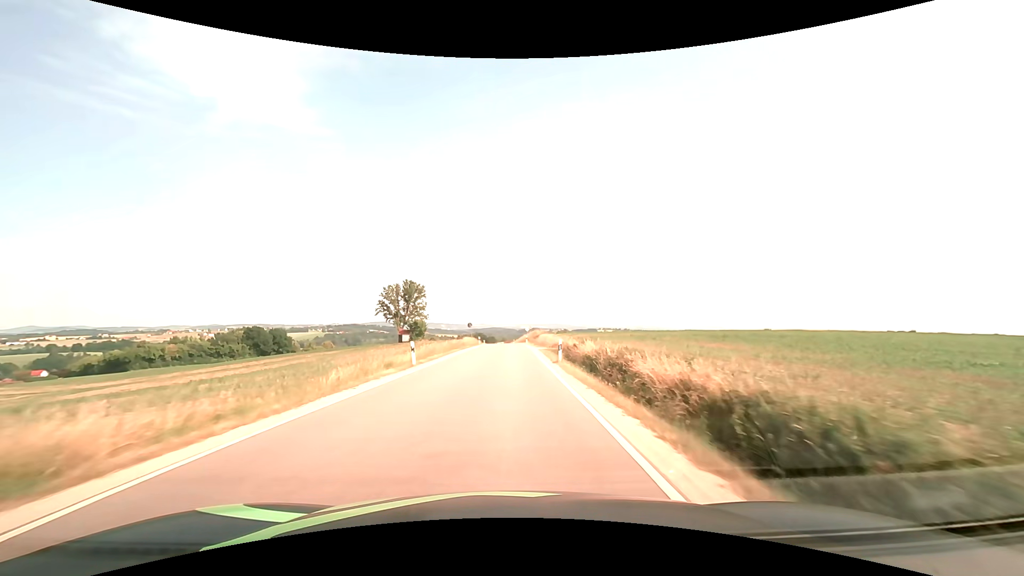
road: tertiary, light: Day
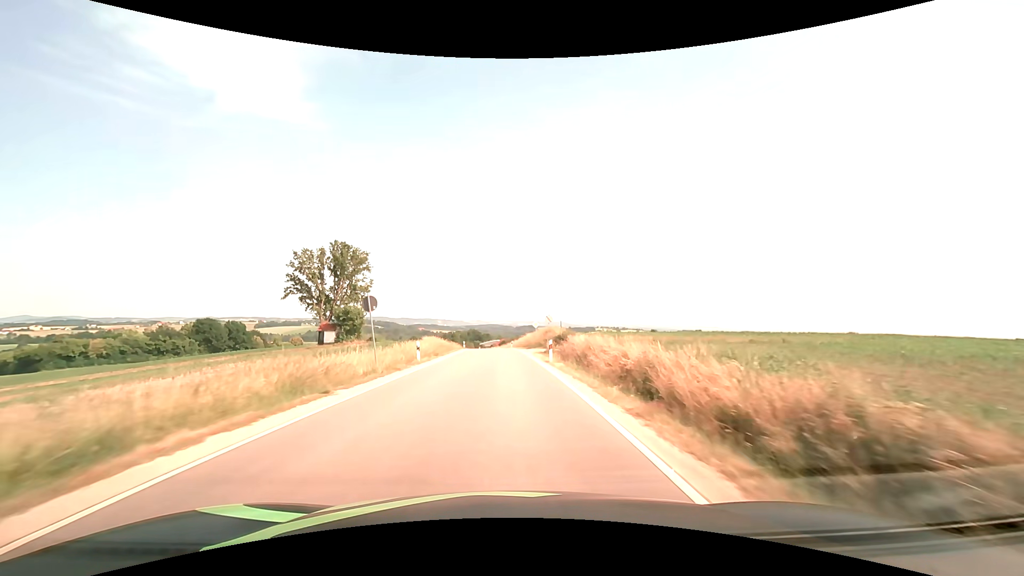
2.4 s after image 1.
(+0.4, +42.8) m; 0°
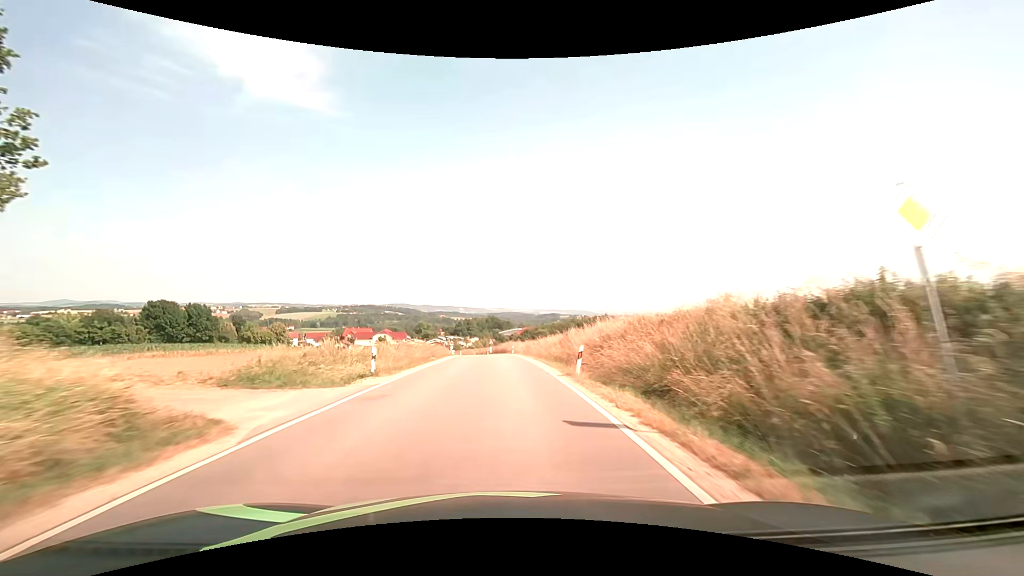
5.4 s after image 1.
(-0.9, +53.3) m; -2°
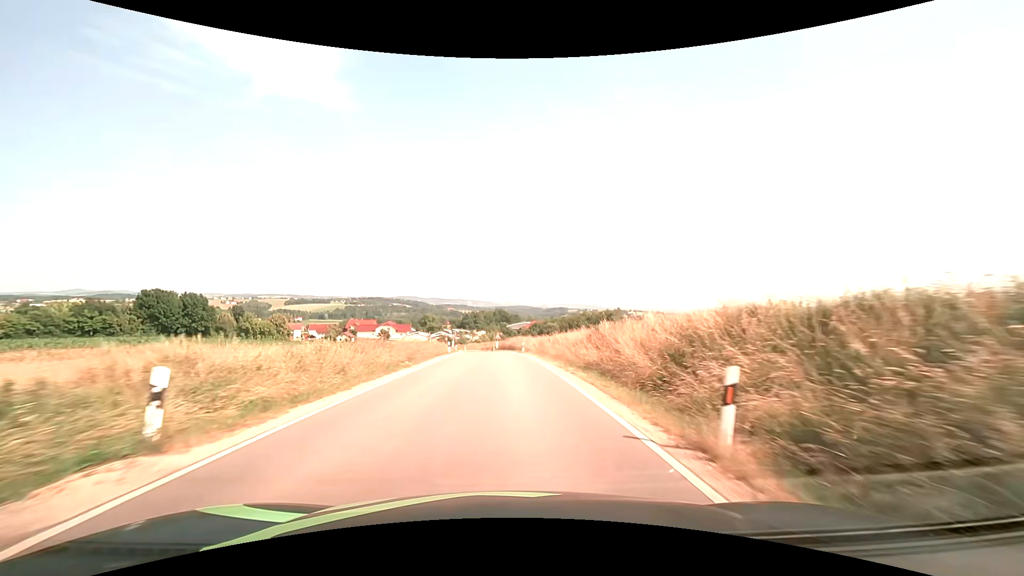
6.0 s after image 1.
(-0.1, +10.2) m; -1°
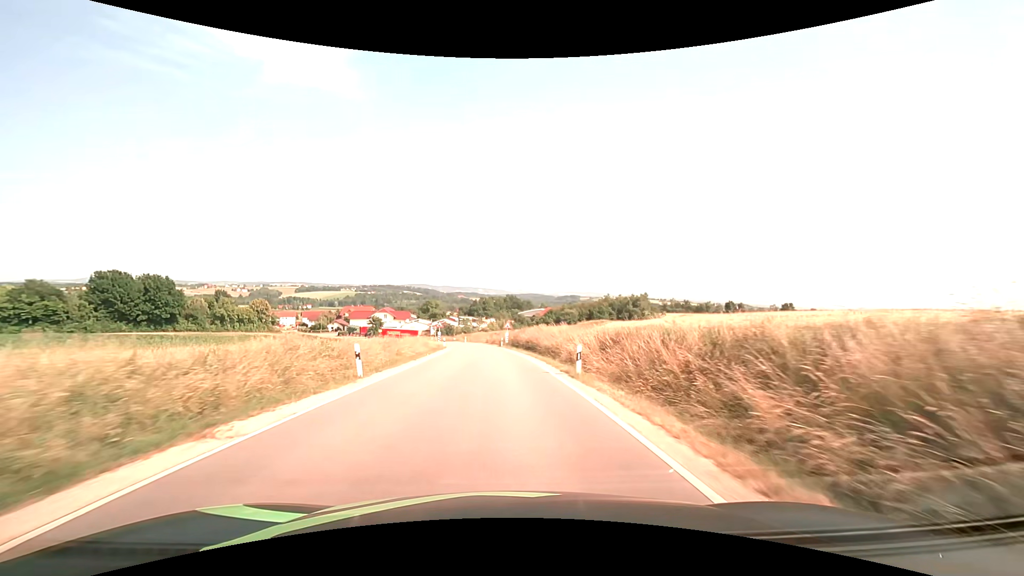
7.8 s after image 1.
(-0.3, +29.2) m; -1°
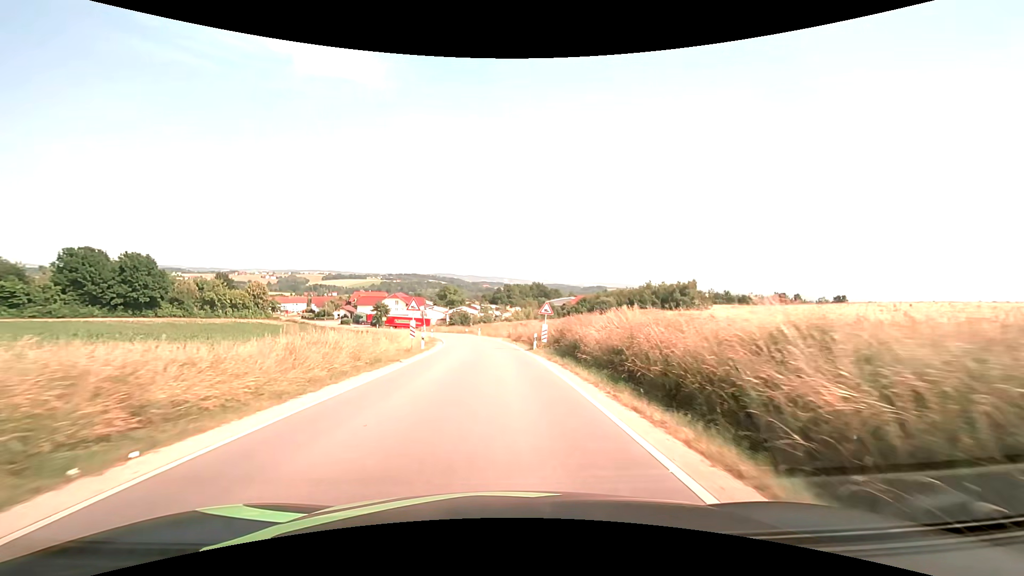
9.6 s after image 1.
(-0.6, +26.9) m; -3°
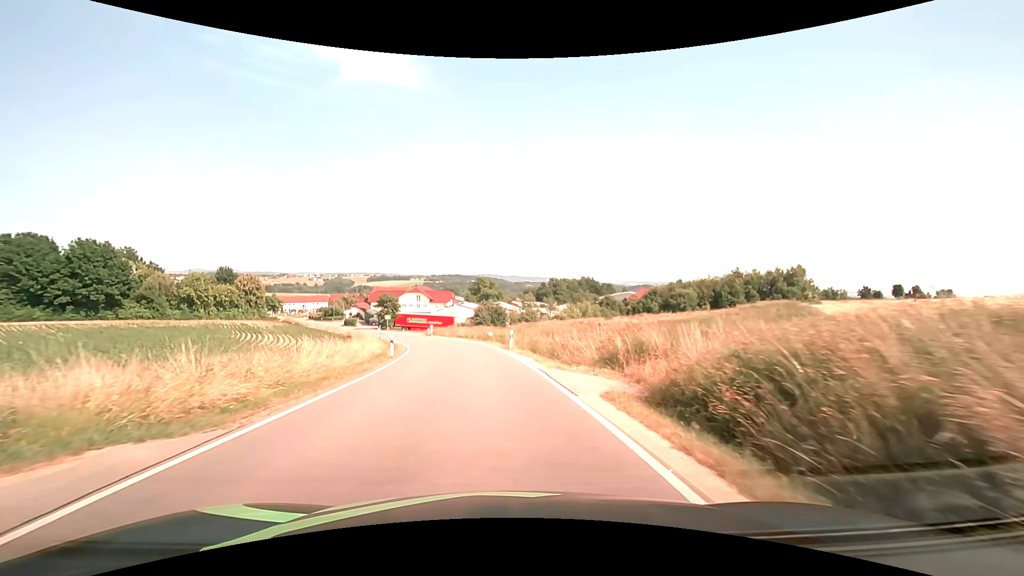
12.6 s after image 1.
(-1.3, +39.4) m; -5°
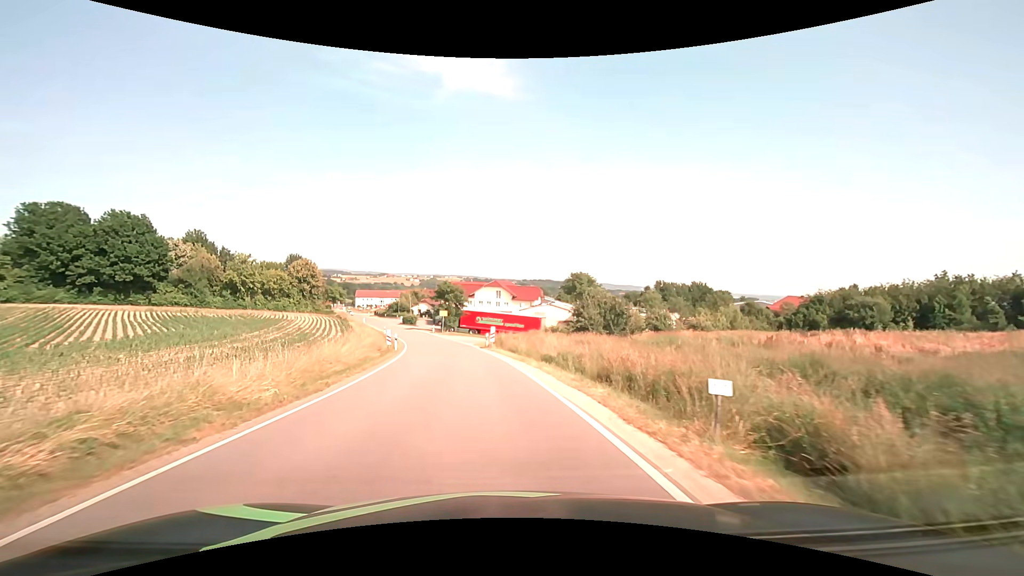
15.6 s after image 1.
(-2.7, +33.5) m; -10°
(0, +10) (-1, +20) (-3, +30) (-4, +40) (-6, +49) (-9, +59) (-12, +69) (-15, +78) (-18, +88) (-22, +97) m
